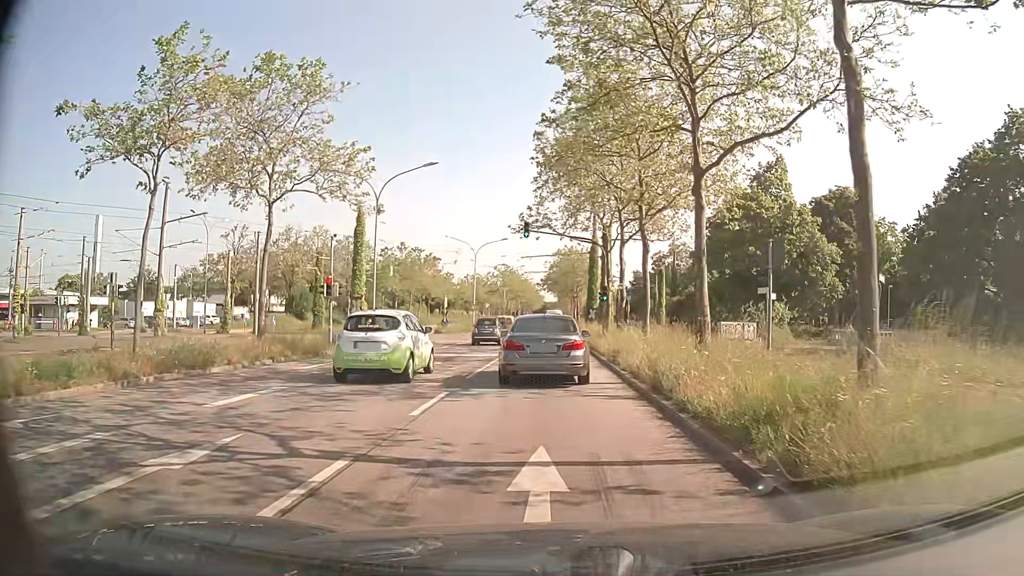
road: primary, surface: asphalt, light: Day
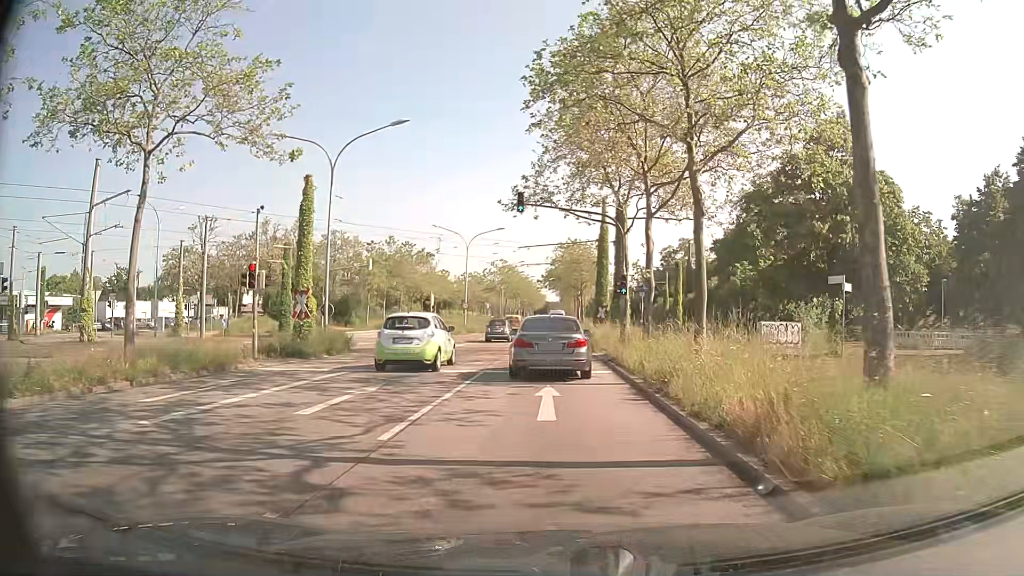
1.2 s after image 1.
(0.0, +8.2) m; 0°
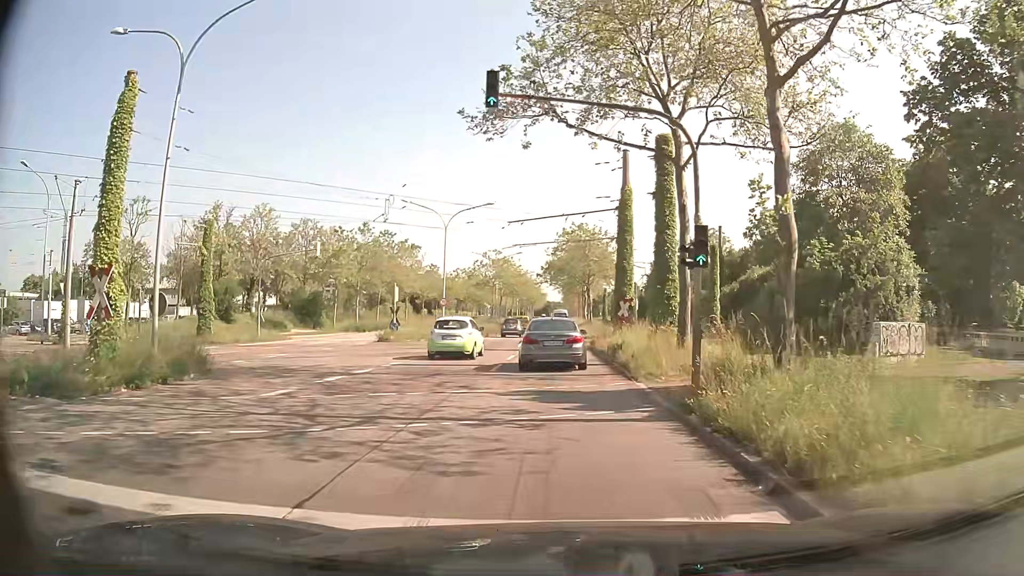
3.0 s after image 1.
(0.0, +13.5) m; 0°
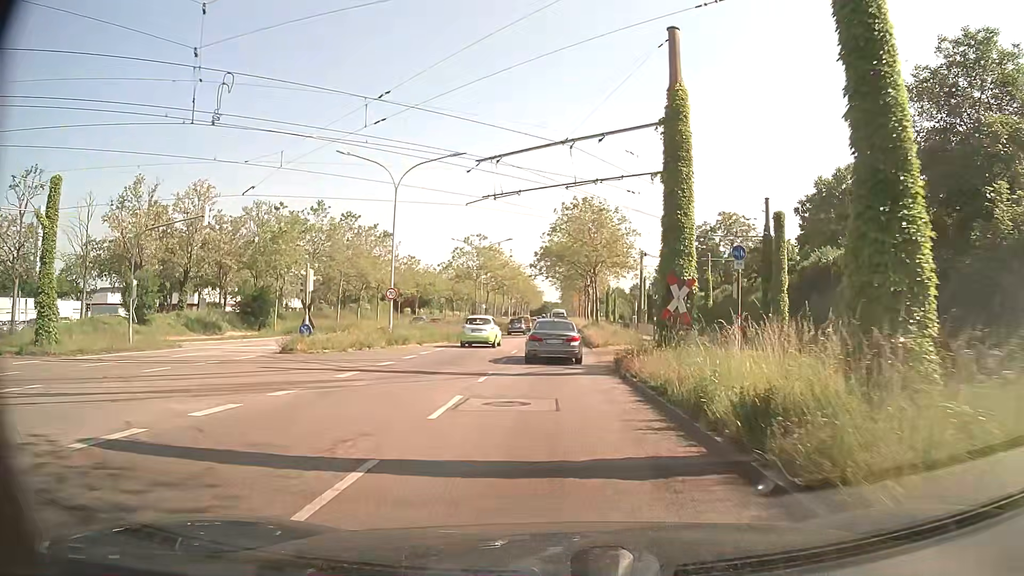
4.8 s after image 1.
(+0.1, +15.0) m; 0°
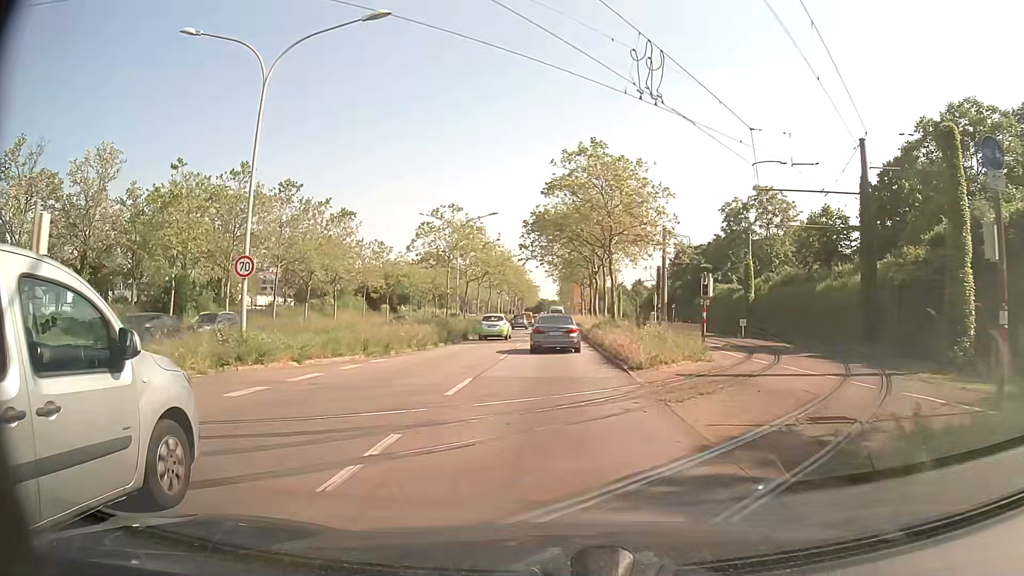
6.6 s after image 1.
(+0.1, +16.5) m; 0°
